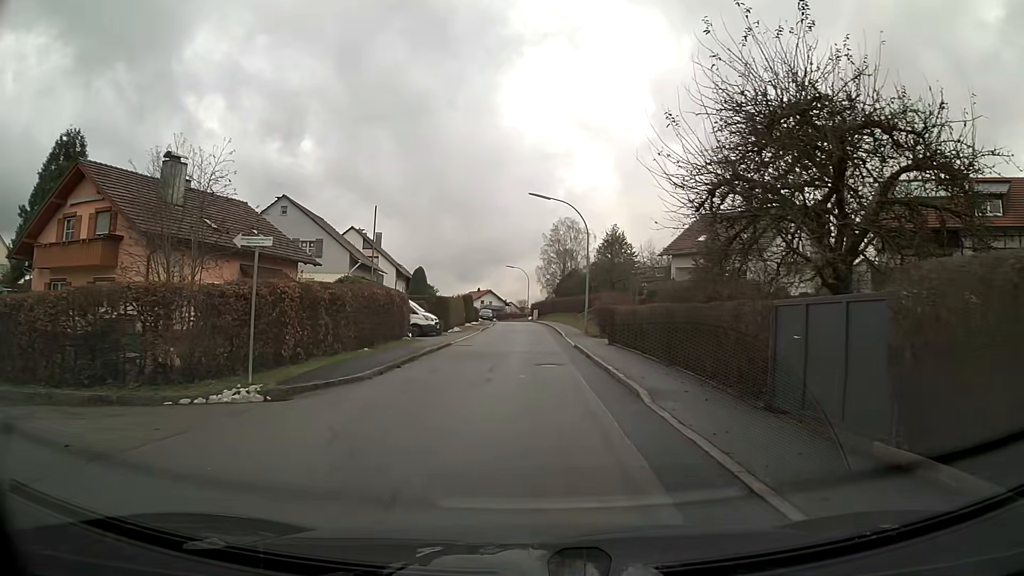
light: Day
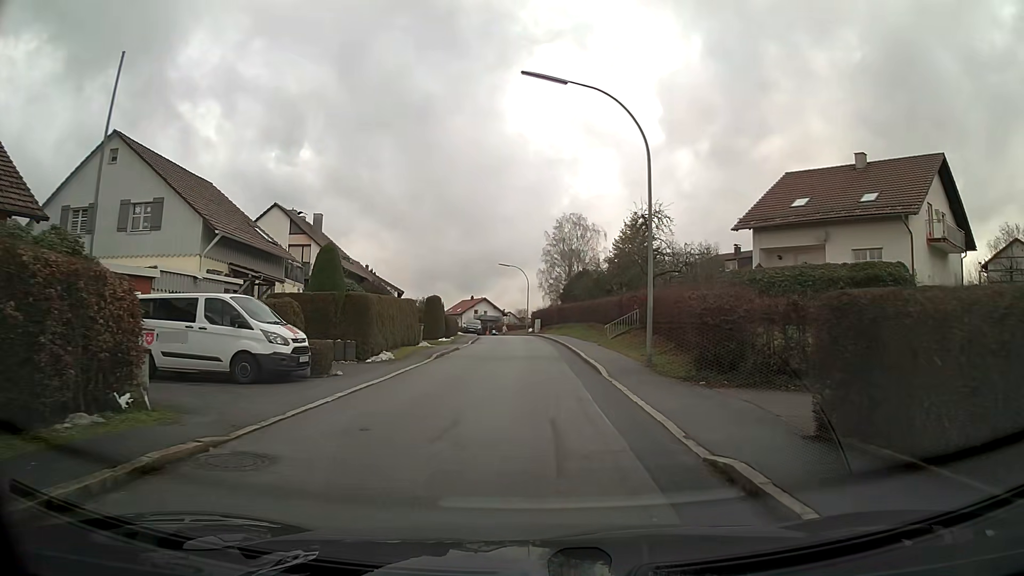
(0.0, +21.3) m; 0°
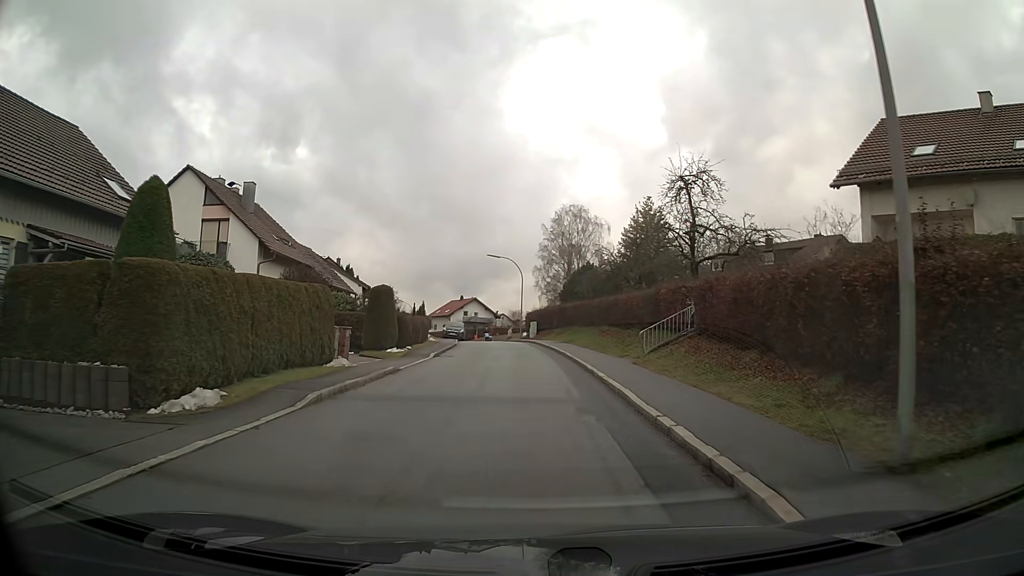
(0.0, +13.0) m; 0°
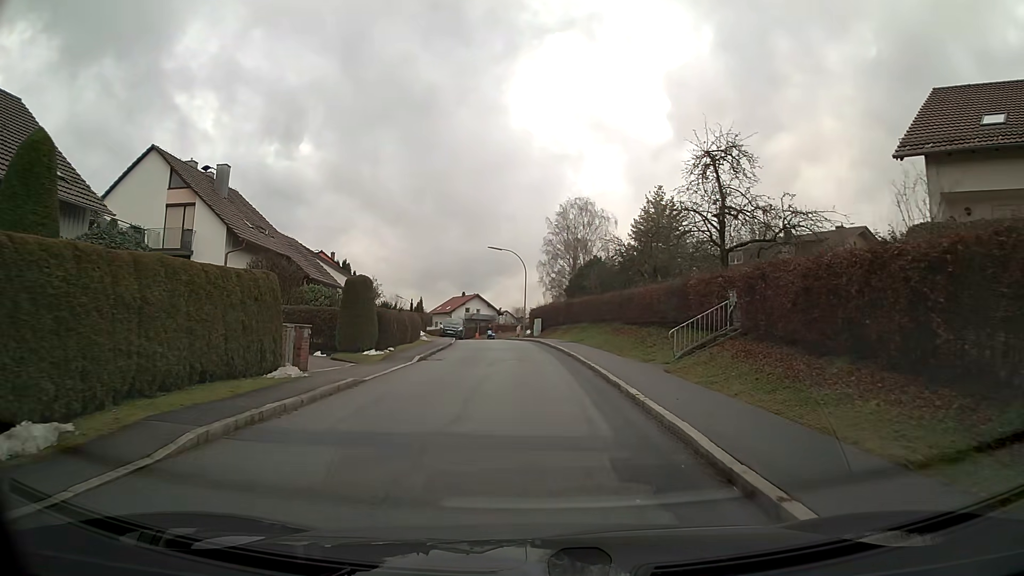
(0.0, +4.3) m; 0°
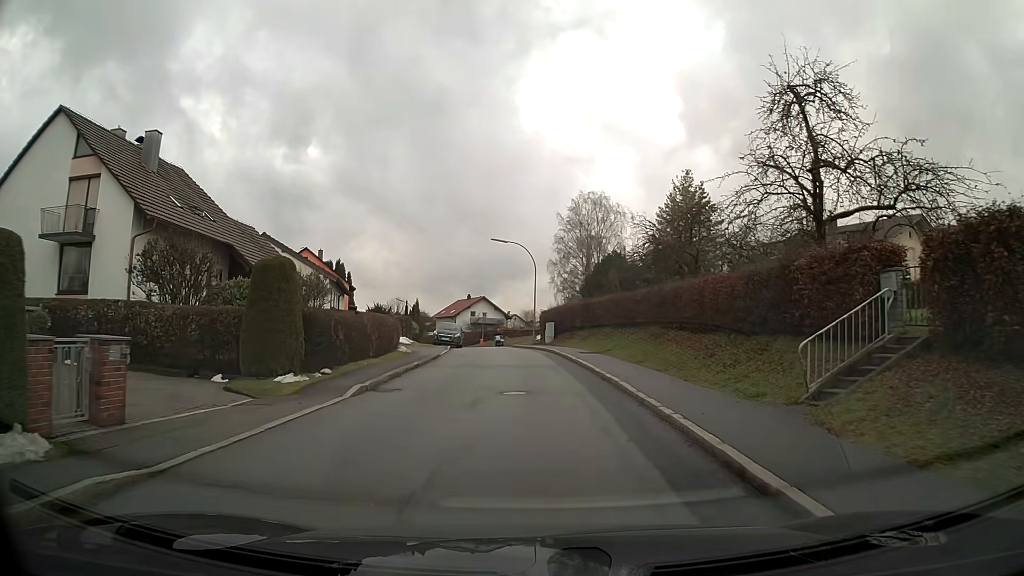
(0.0, +8.7) m; 0°
